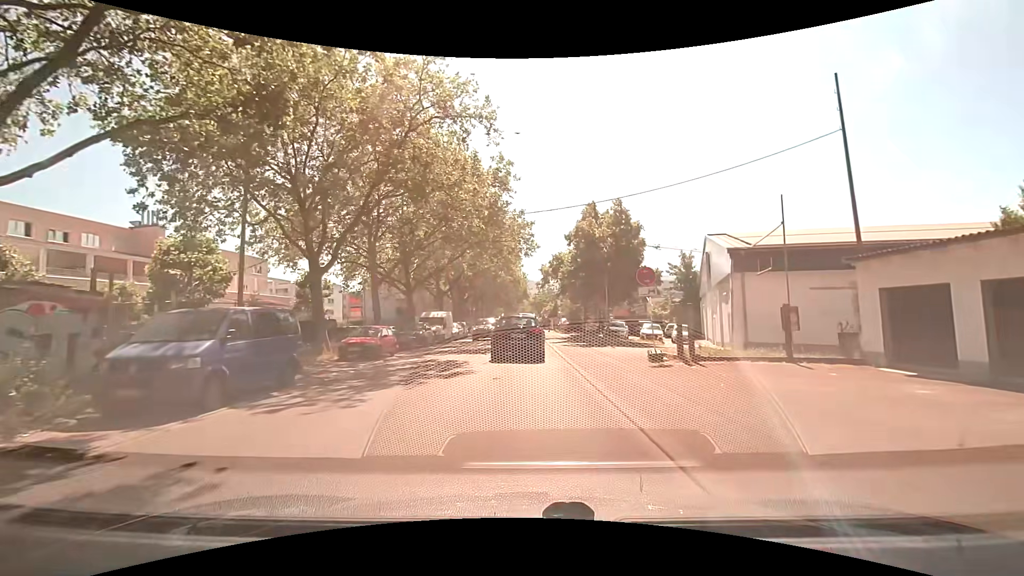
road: unclassified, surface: asphalt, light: Day
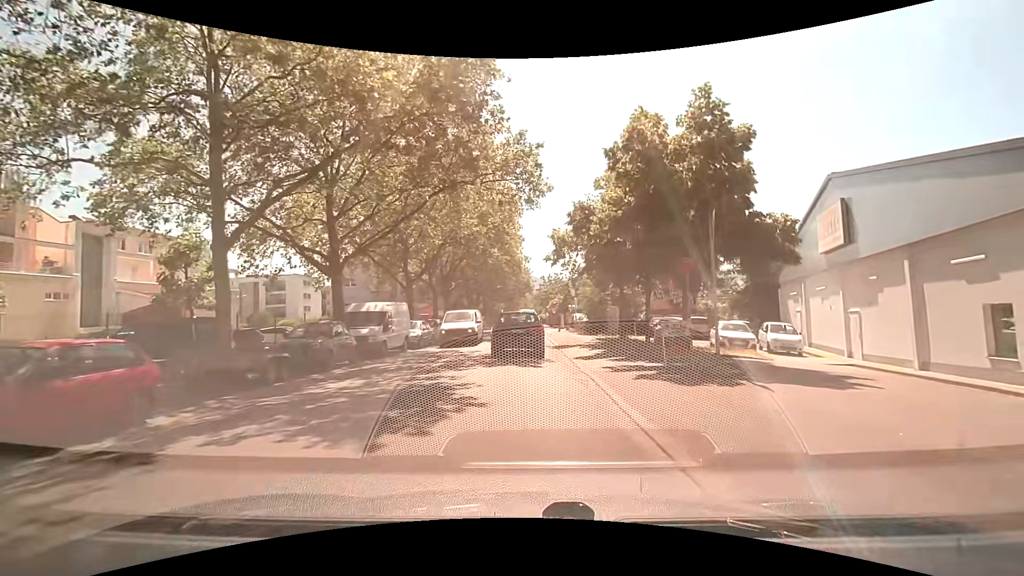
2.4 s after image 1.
(0.0, +15.2) m; -1°
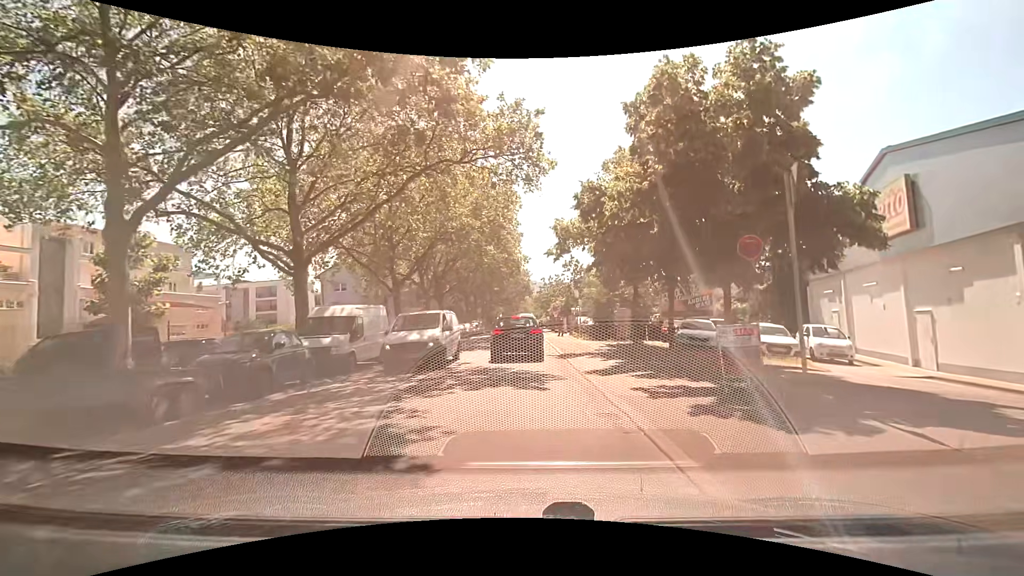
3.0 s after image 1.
(+0.1, +3.7) m; +2°
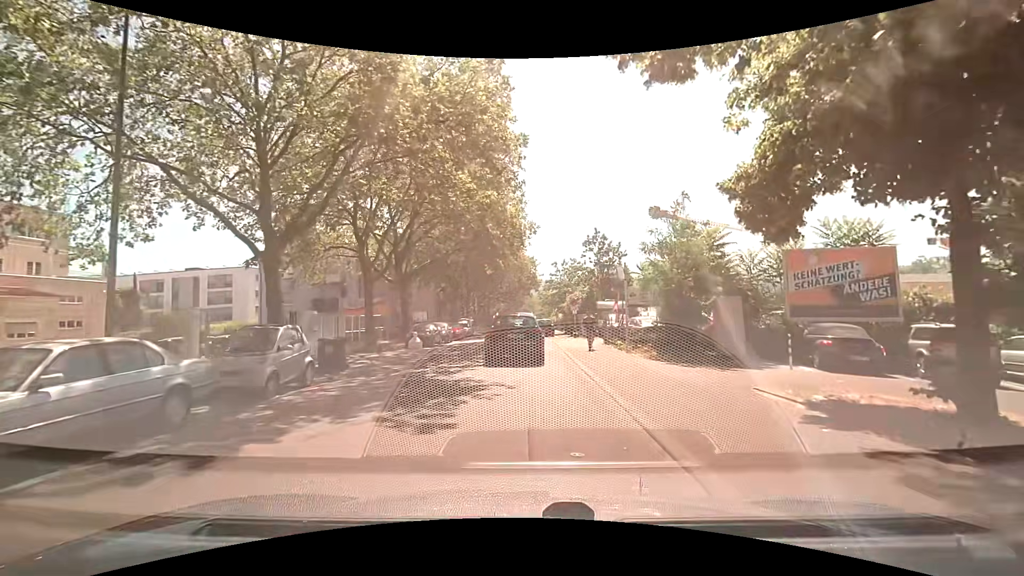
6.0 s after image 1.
(-0.4, +17.4) m; -1°
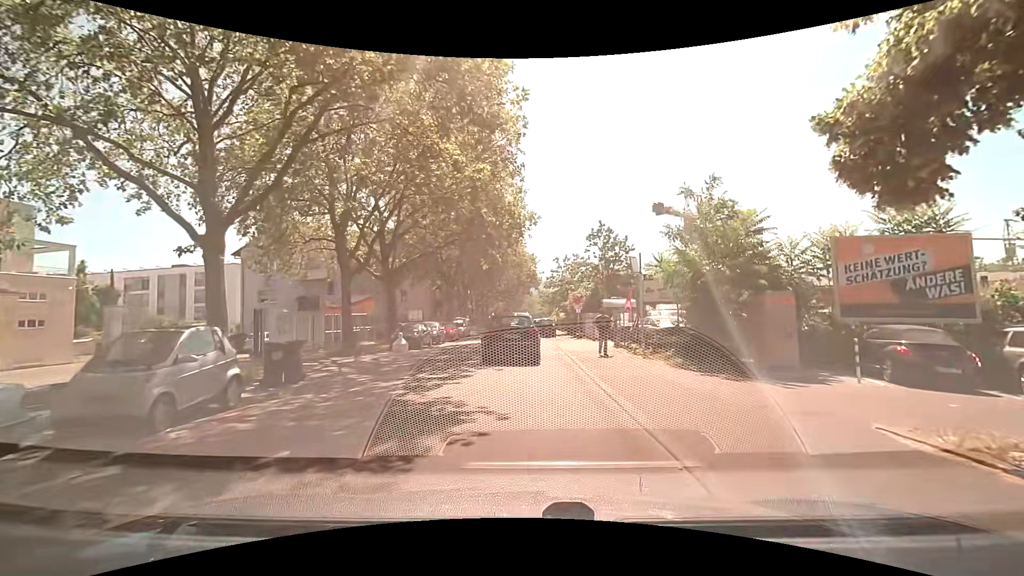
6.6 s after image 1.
(0.0, +3.2) m; -1°
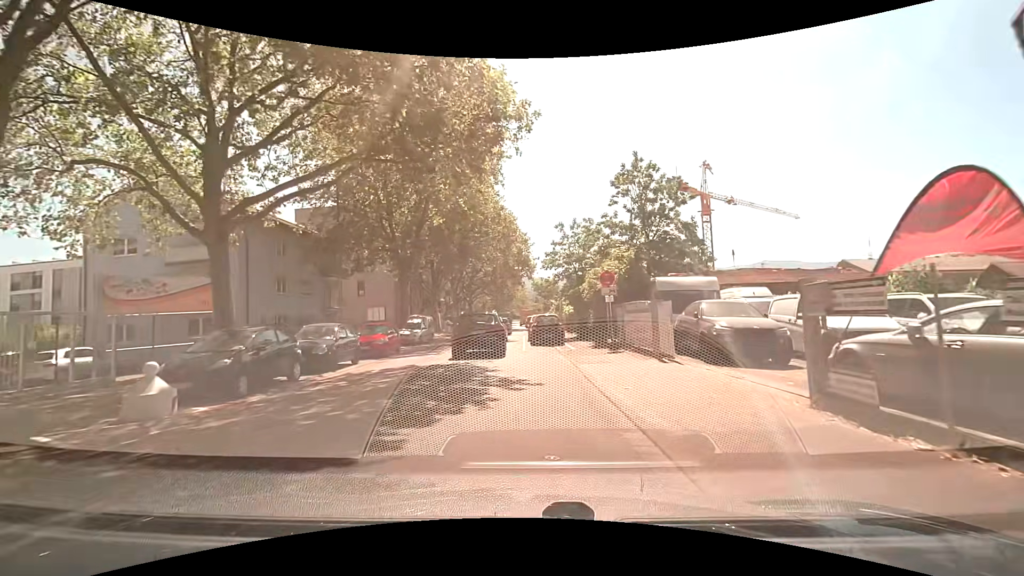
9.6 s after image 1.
(+0.3, +16.4) m; +1°
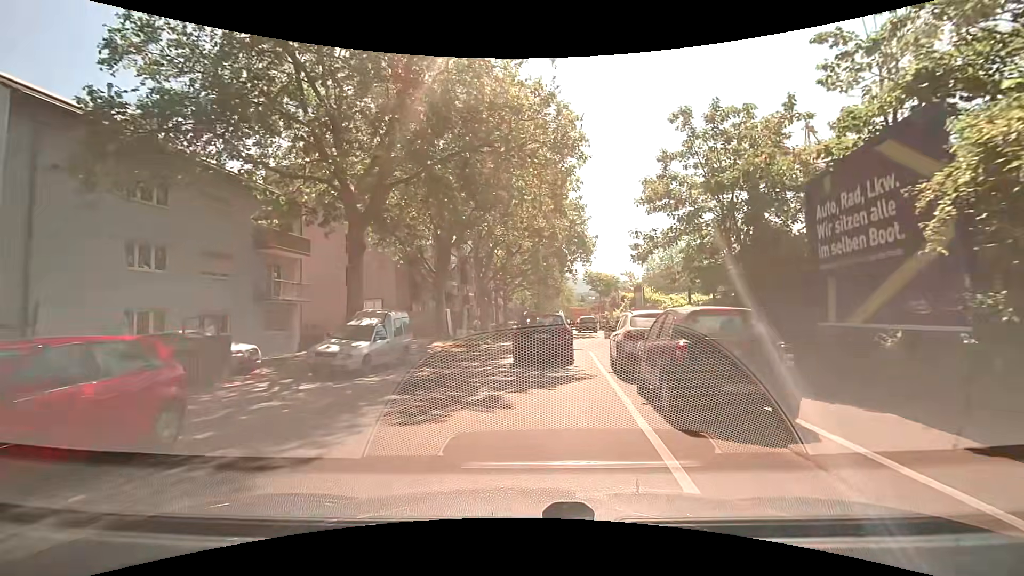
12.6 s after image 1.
(-0.9, +18.0) m; -5°
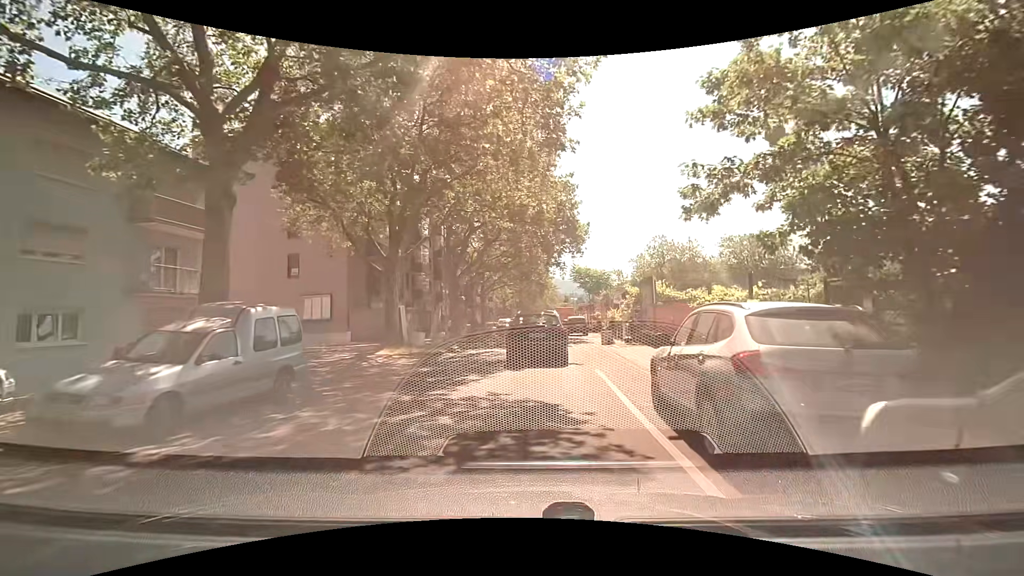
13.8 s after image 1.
(+0.1, +7.0) m; +2°
(0, +10) (+1, +20) (+1, +30) (+1, +40) (+1, +50) (+1, +60) (+2, +70) (+4, +80) (+5, +90) (+5, +100) m
